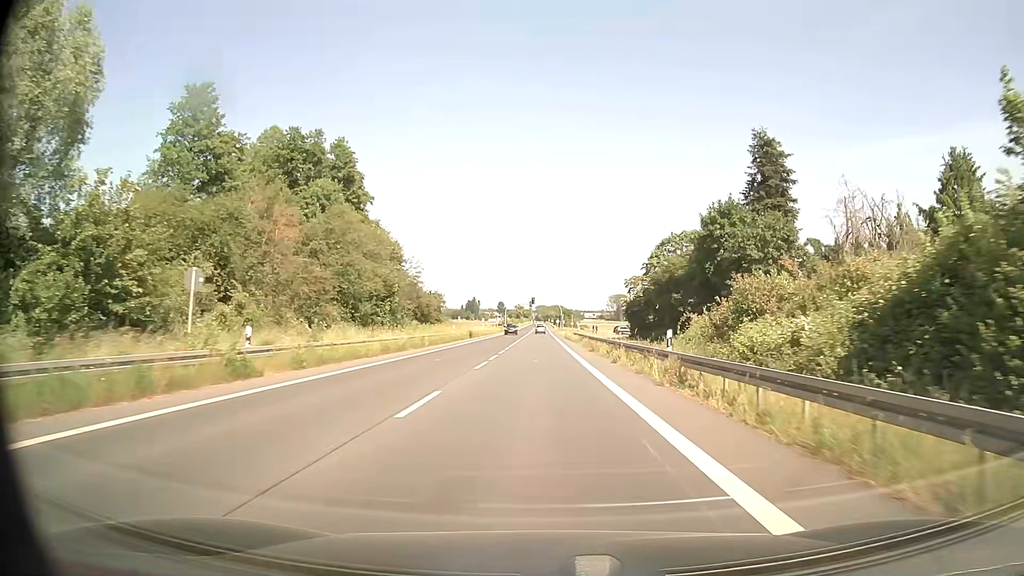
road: secondary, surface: asphalt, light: Day
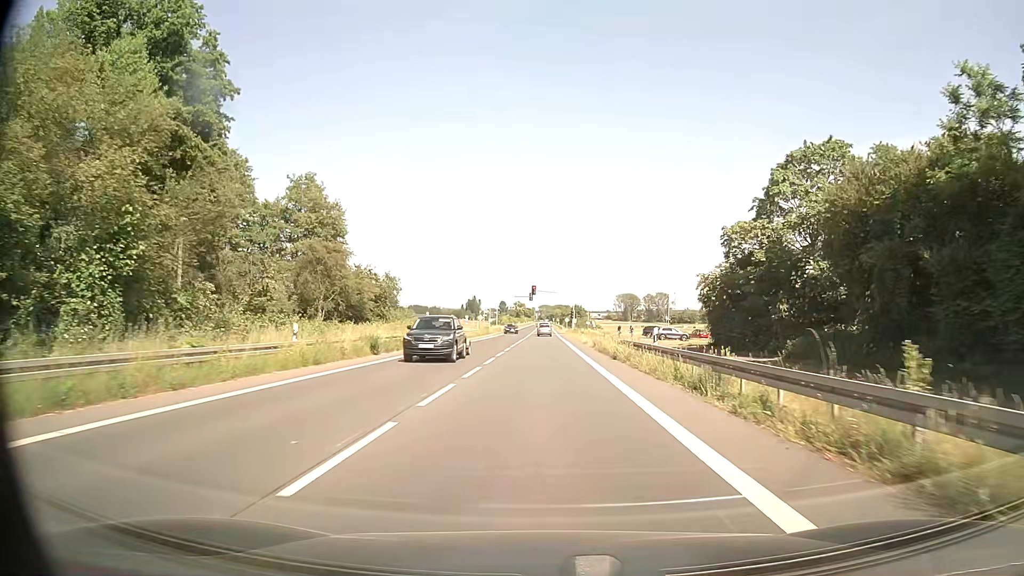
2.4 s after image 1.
(0.0, +40.6) m; 0°
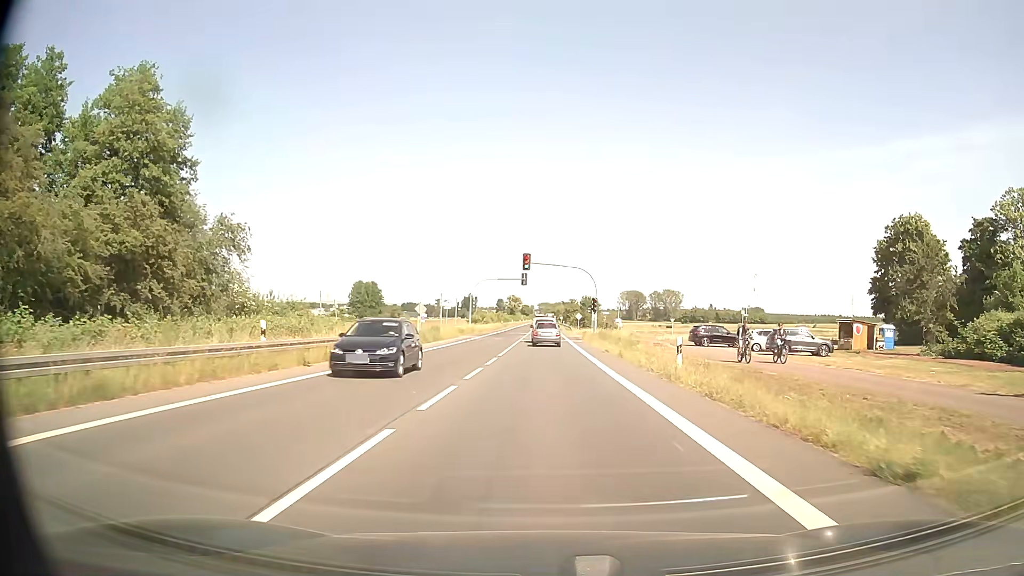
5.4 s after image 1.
(+0.1, +42.3) m; 0°
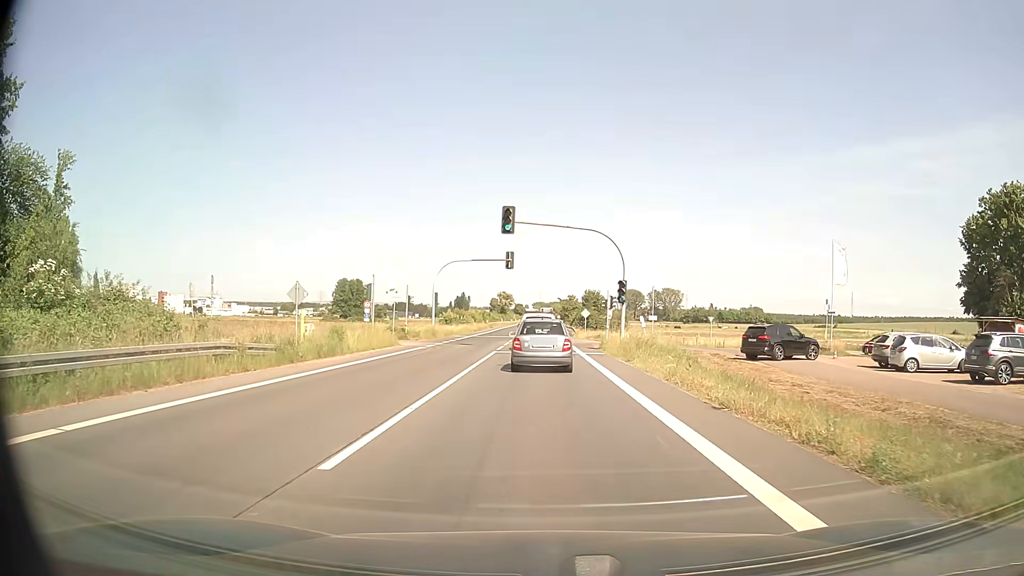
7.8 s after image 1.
(+0.2, +21.6) m; +1°
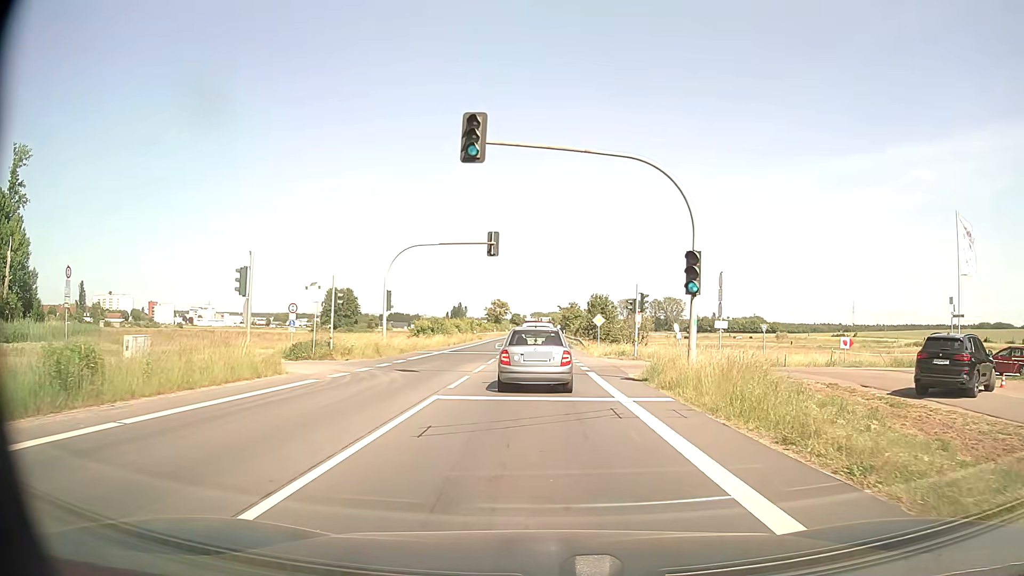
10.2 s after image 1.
(0.0, +16.3) m; 0°
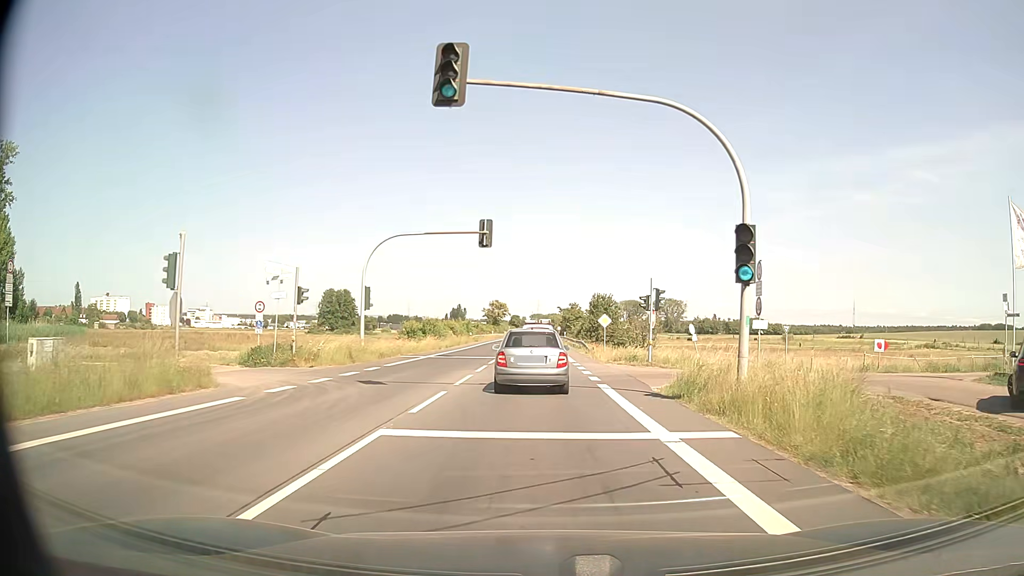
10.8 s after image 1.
(0.0, +4.8) m; 0°
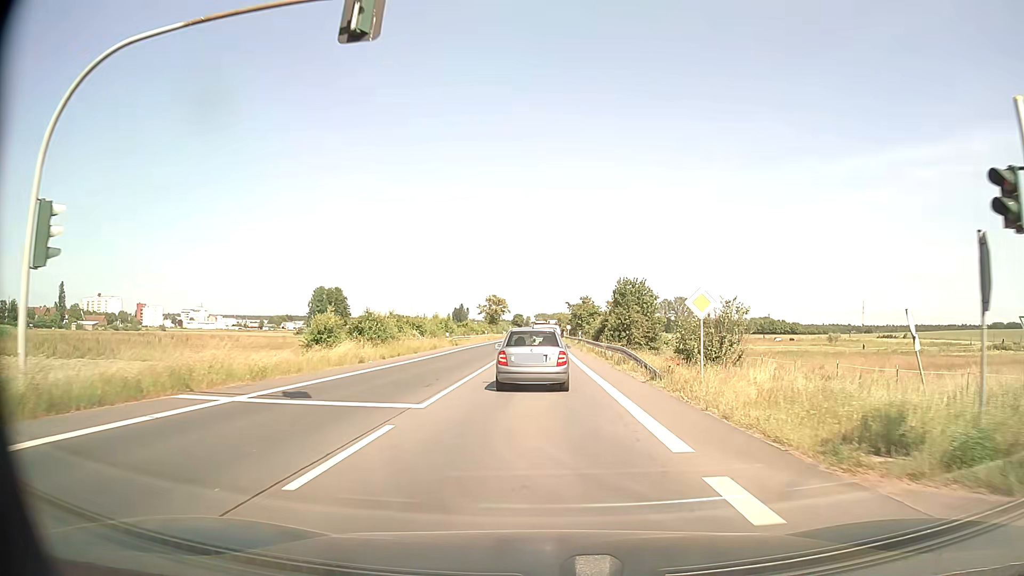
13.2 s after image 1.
(0.0, +24.4) m; 0°
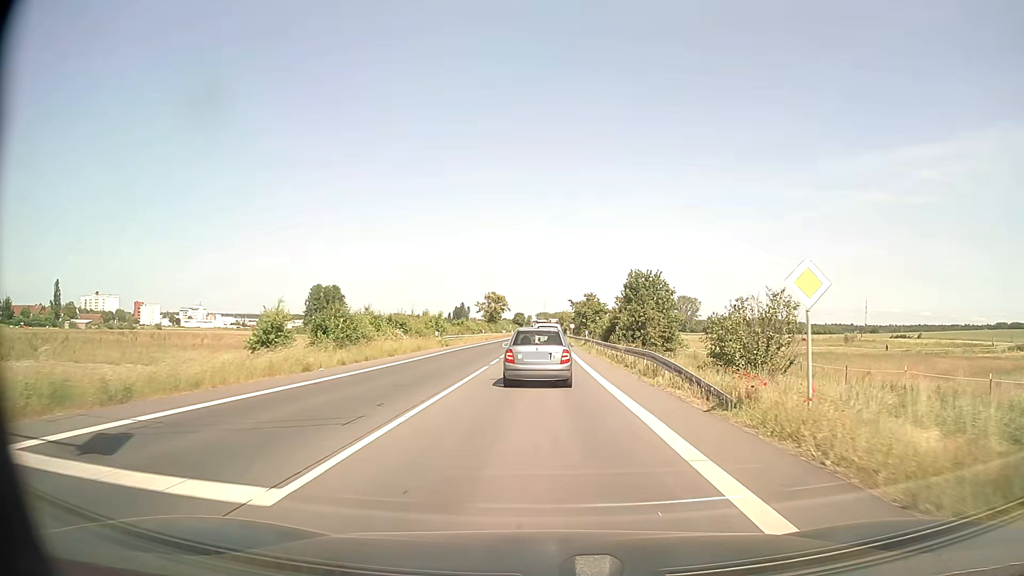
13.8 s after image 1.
(0.0, +7.0) m; 0°
(0, +10) (0, +20) (0, +30) (0, +40) (0, +50) (0, +60) (0, +70) (0, +80) (0, +90) (0, +100) m
